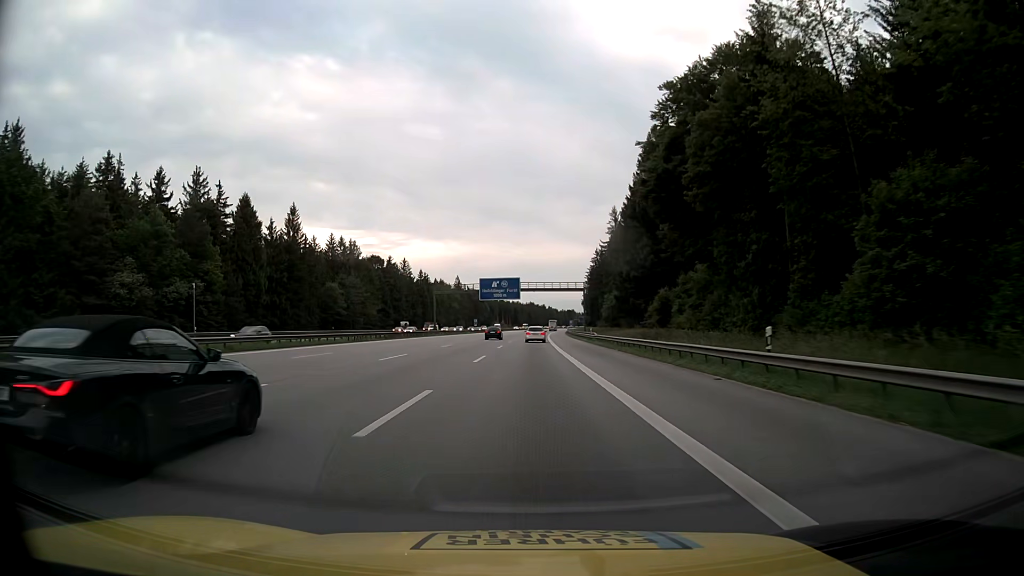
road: motorway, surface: asphalt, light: Day
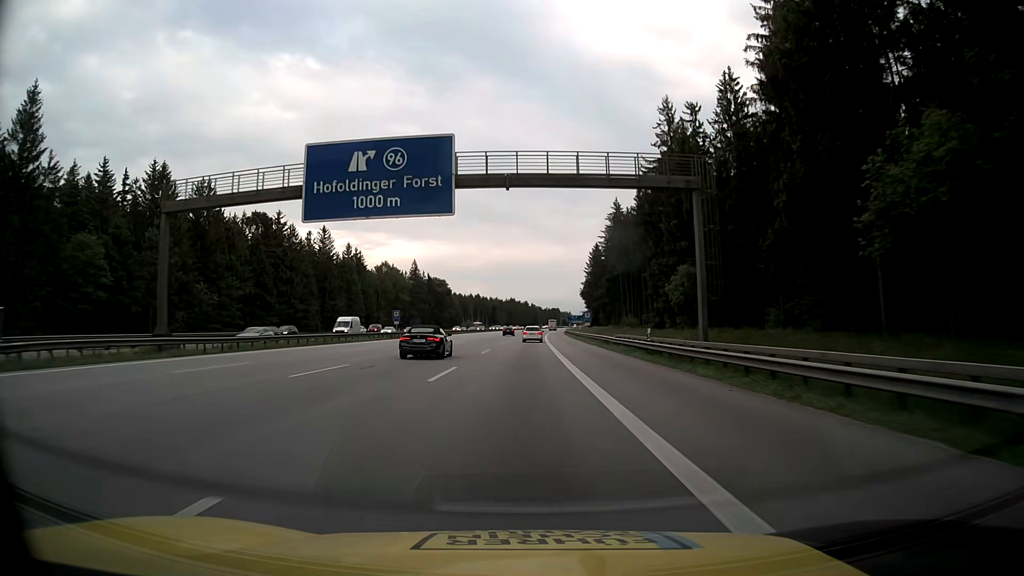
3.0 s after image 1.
(+1.3, +81.4) m; +2°
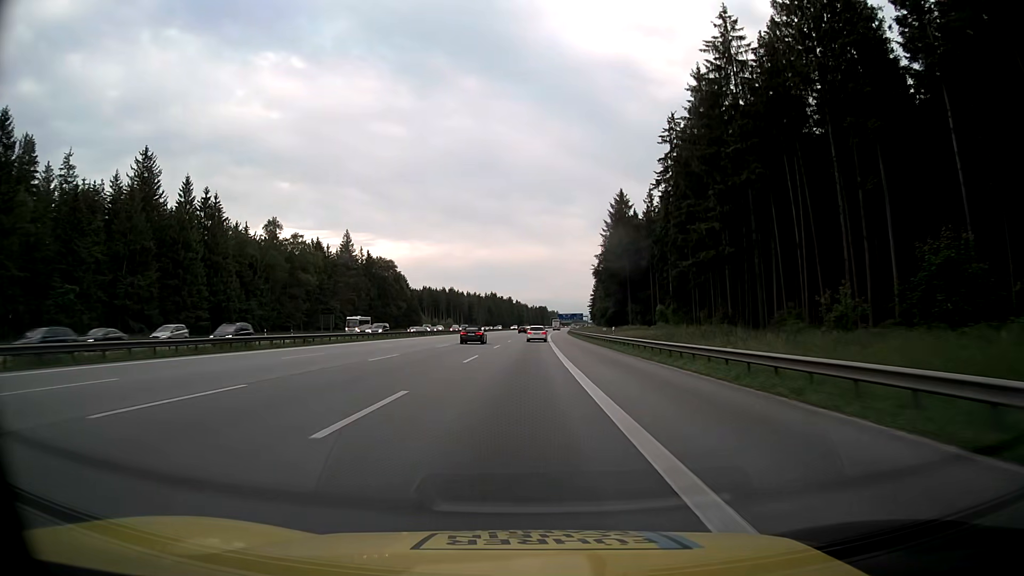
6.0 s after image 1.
(+0.9, +81.1) m; +1°
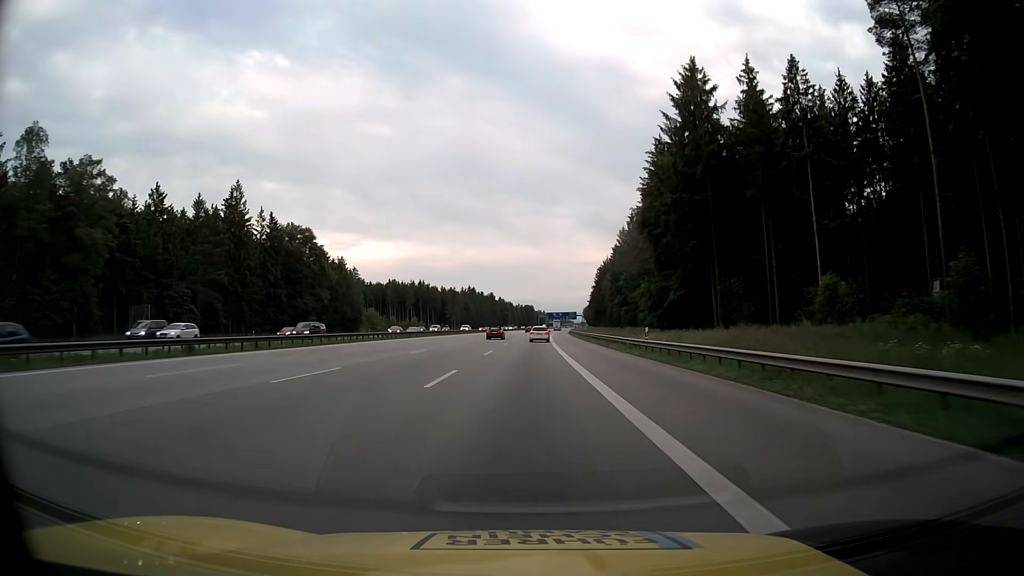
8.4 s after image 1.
(+0.7, +65.0) m; +1°
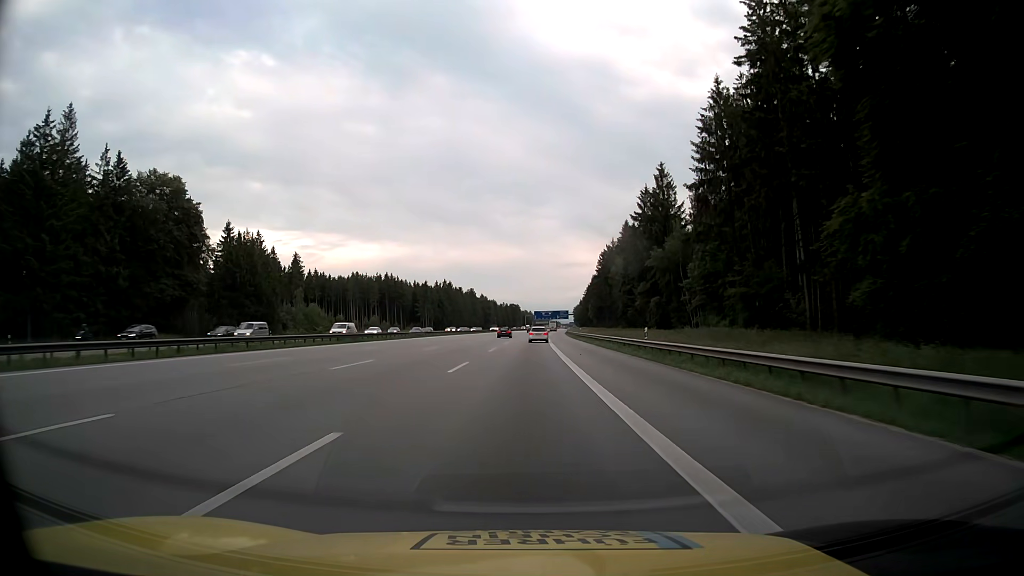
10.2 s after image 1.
(+0.7, +48.9) m; +1°
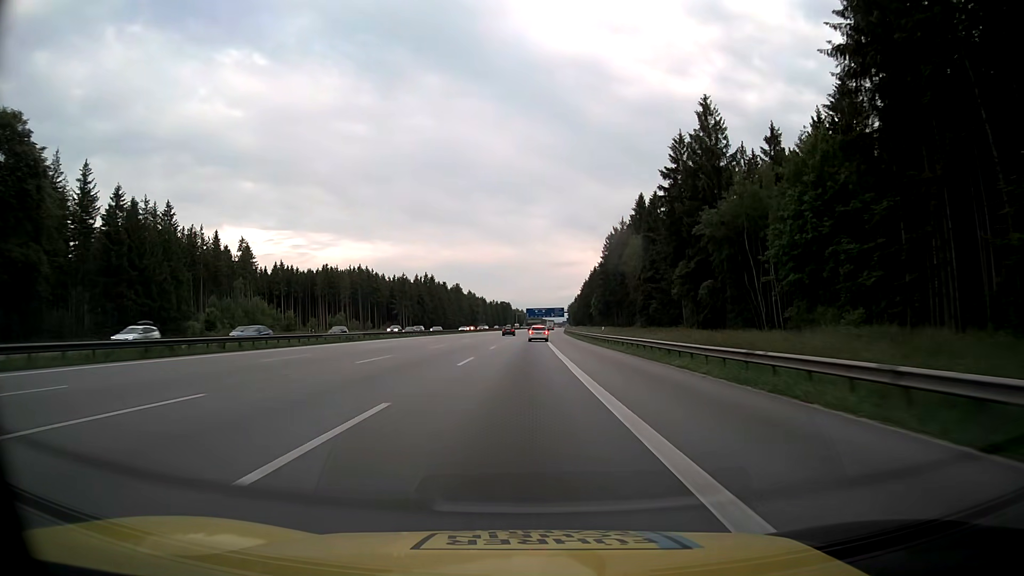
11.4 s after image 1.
(+0.2, +32.8) m; +1°
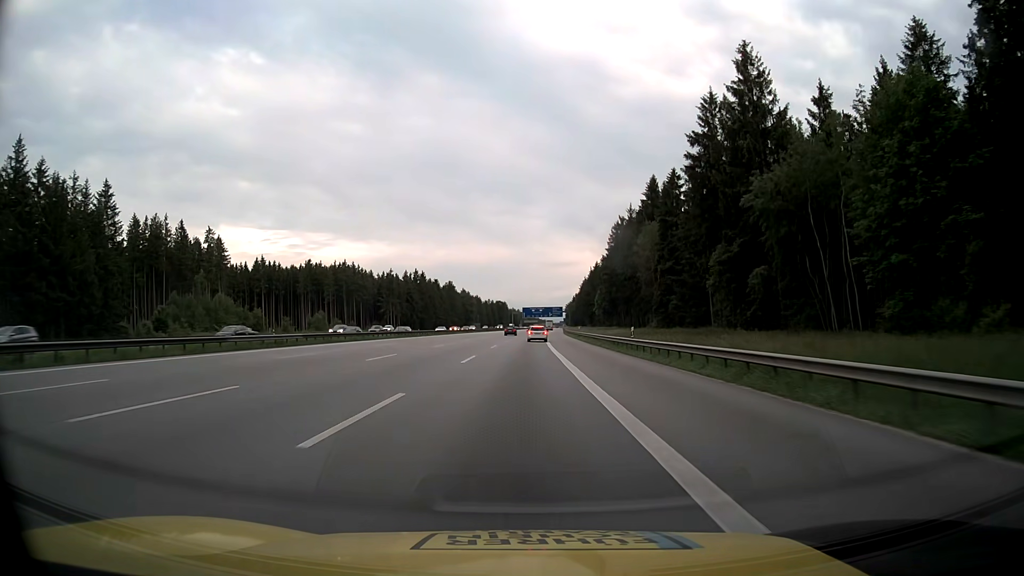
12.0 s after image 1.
(0.0, +16.3) m; 0°
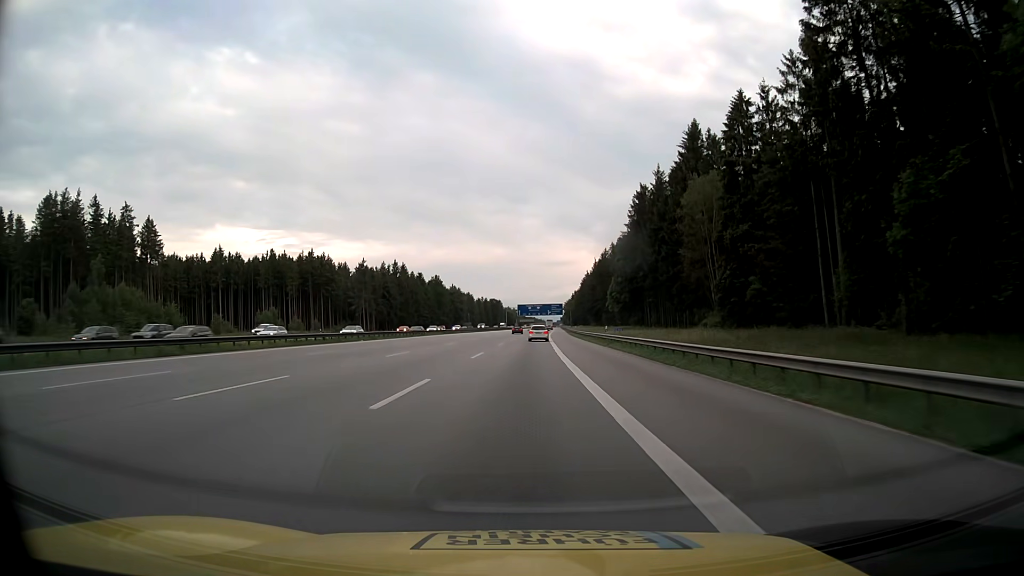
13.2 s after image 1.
(+0.2, +32.7) m; 0°
(0, +10) (0, +20) (0, +30) (0, +40) (0, +50) (0, +60) (+1, +70) (+1, +80) (+1, +90) (+2, +100) m
